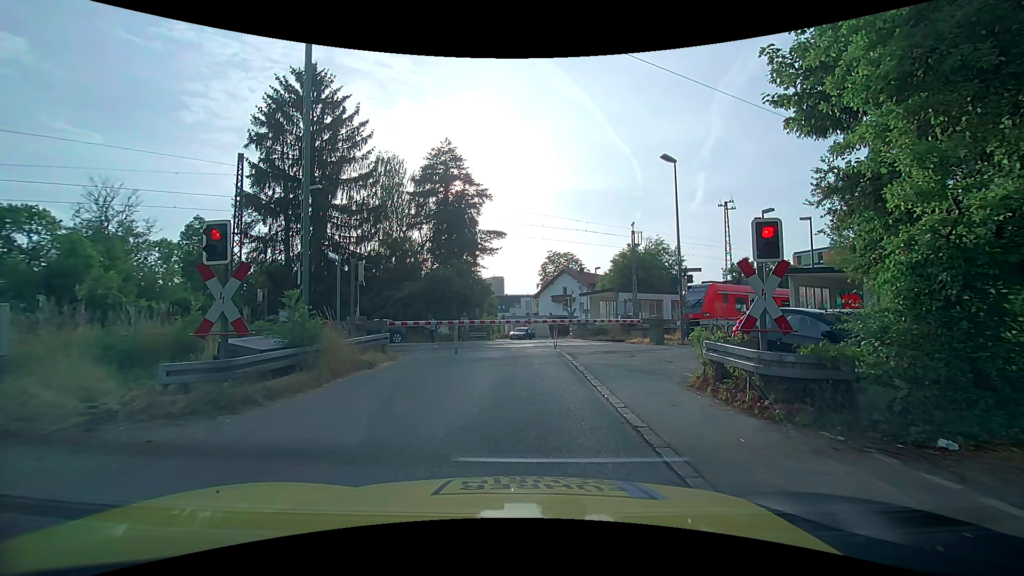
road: unclassified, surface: asphalt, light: Day
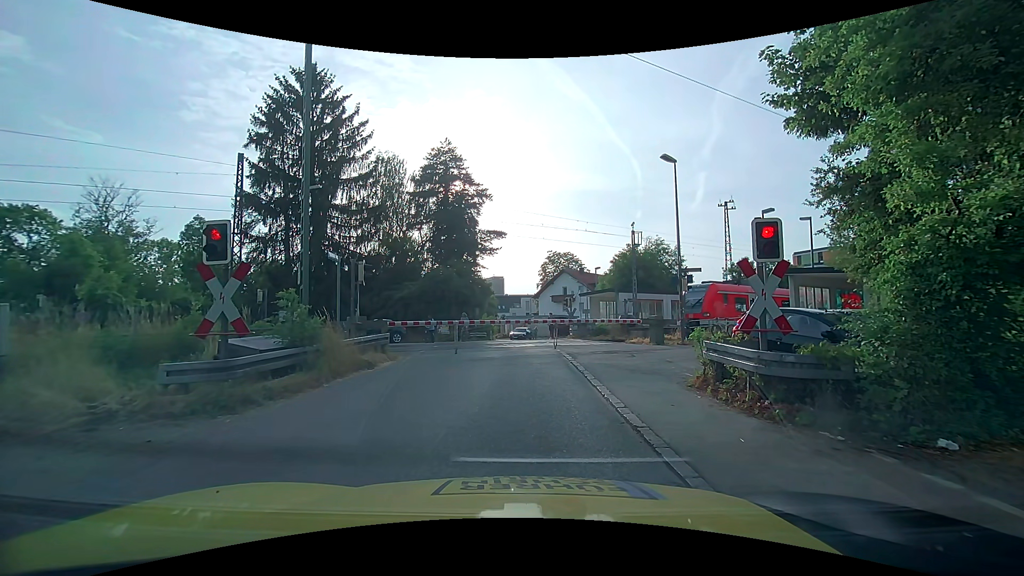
(0.0, 0.0) m; 0°
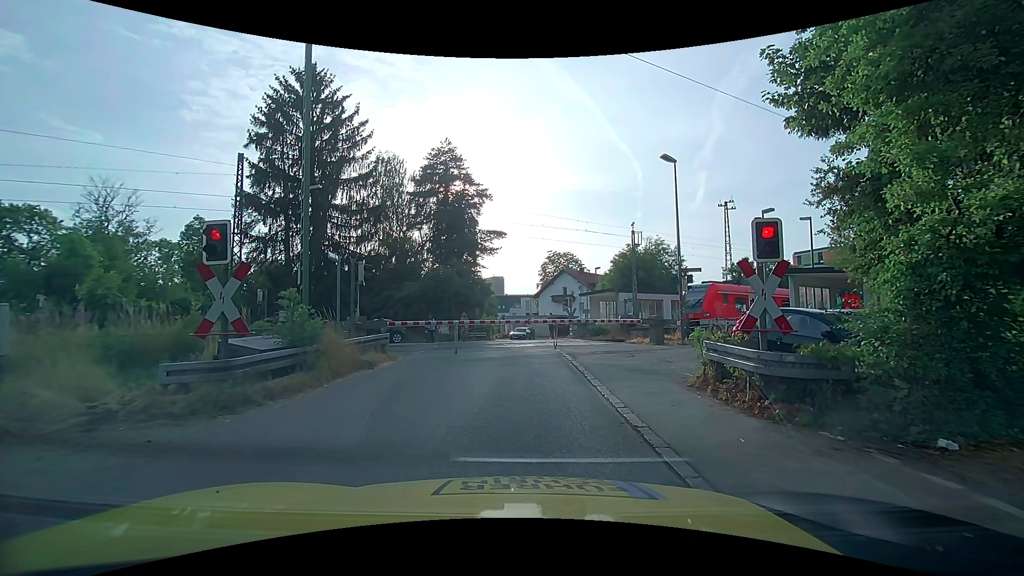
(0.0, 0.0) m; 0°
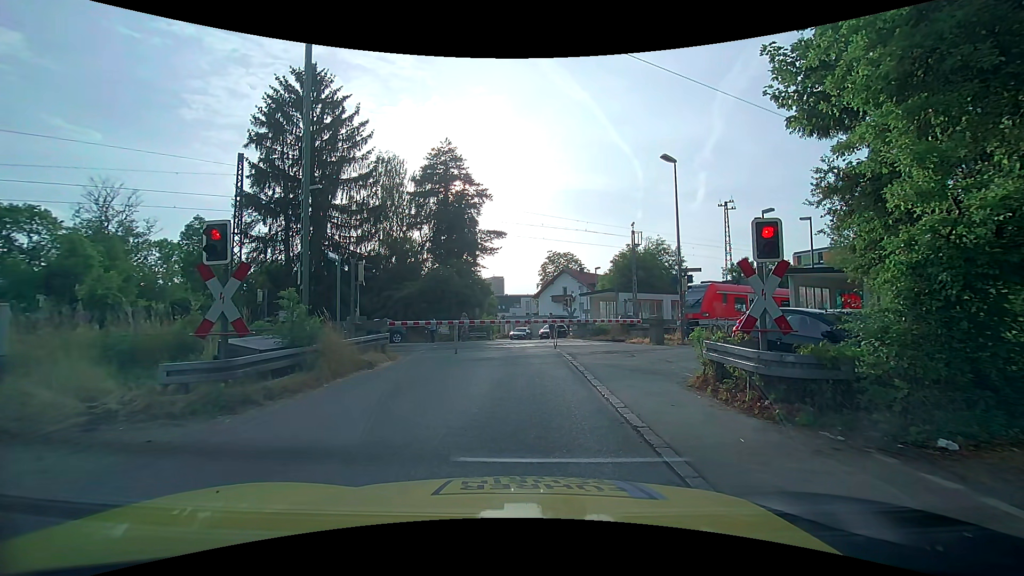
(0.0, 0.0) m; 0°
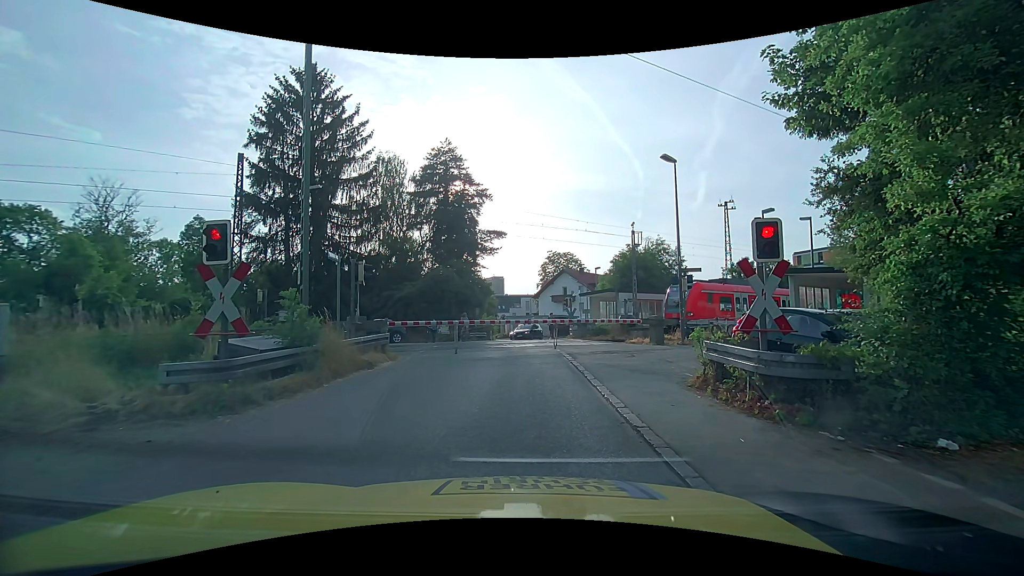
(0.0, 0.0) m; 0°
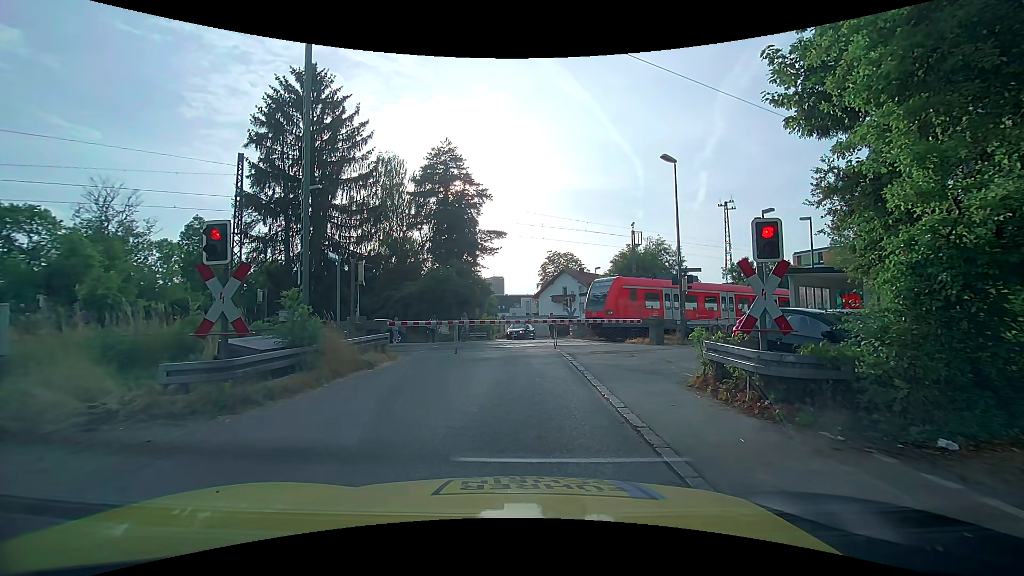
(0.0, 0.0) m; 0°
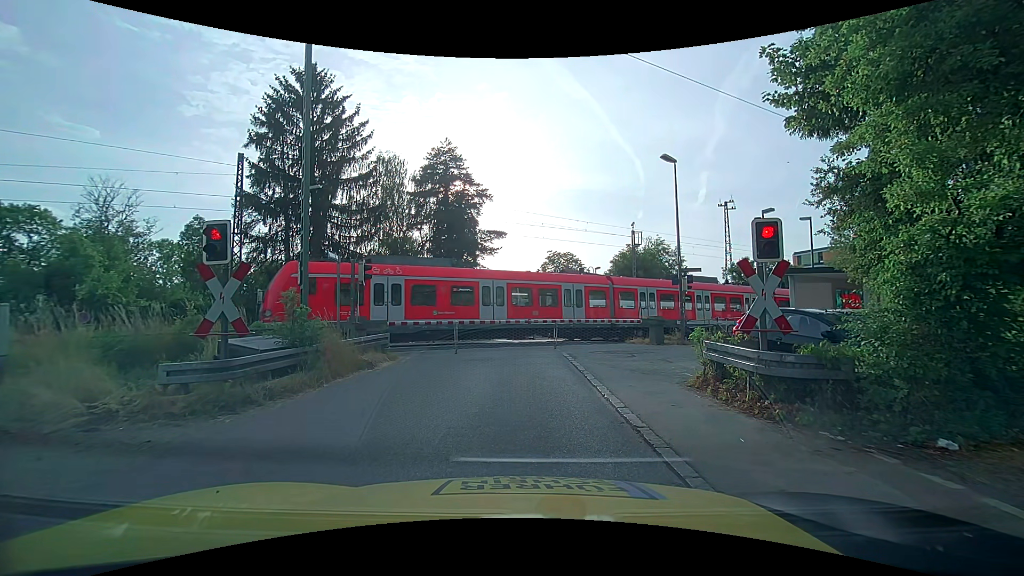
(0.0, 0.0) m; 0°
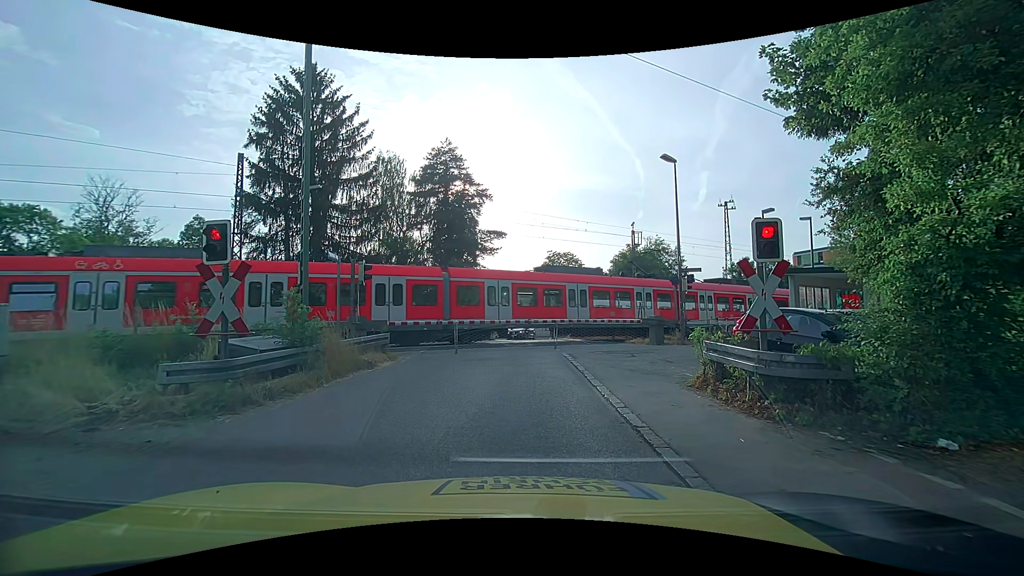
(0.0, 0.0) m; 0°
